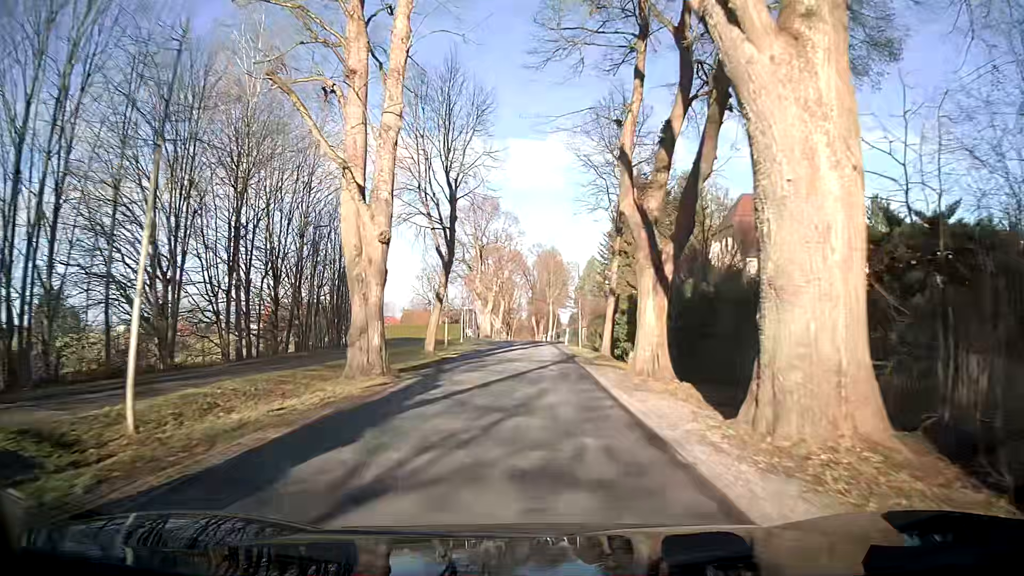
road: secondary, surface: asphalt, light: Day
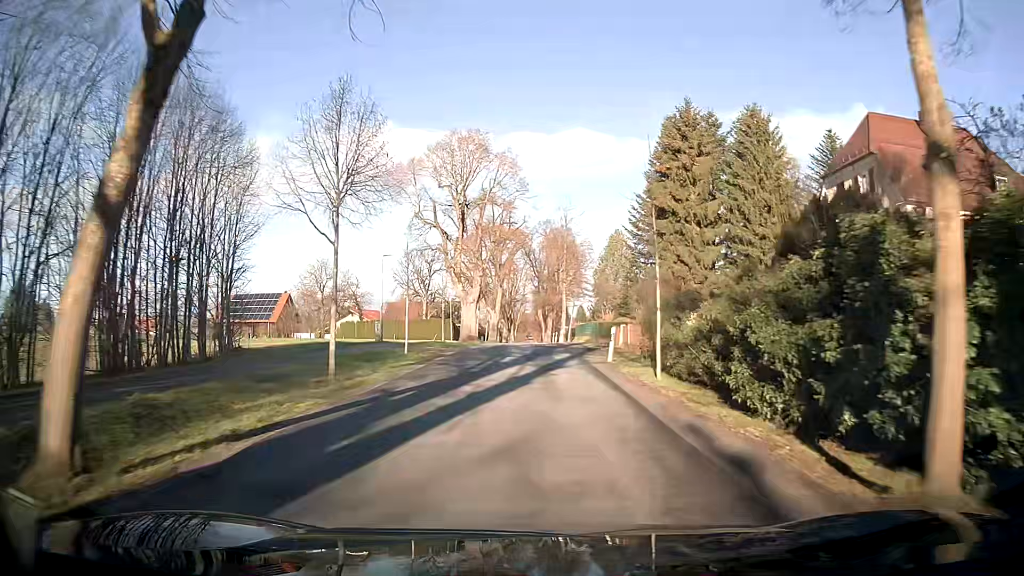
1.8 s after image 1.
(-0.1, +22.4) m; -1°
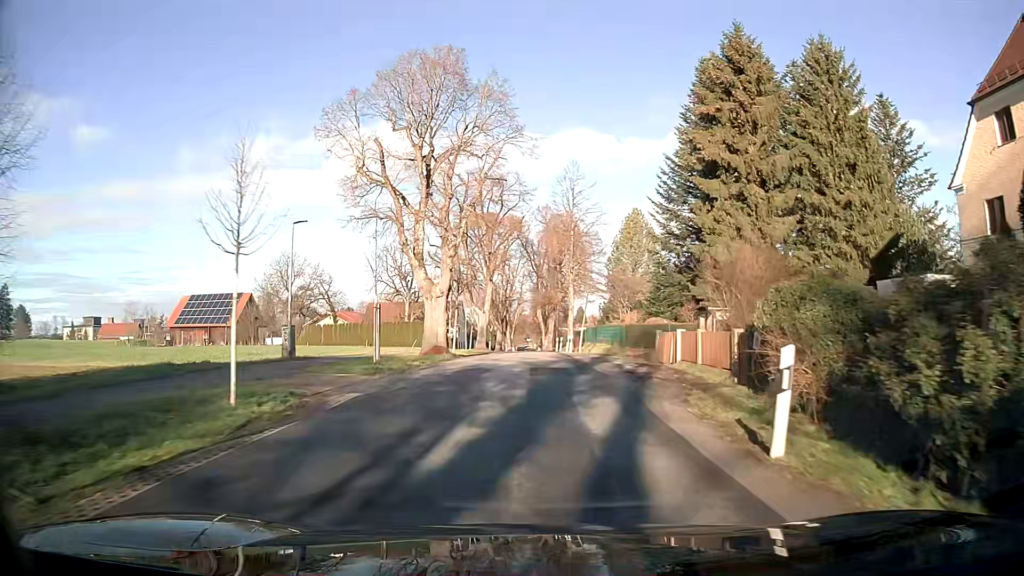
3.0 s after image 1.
(0.0, +14.8) m; 0°
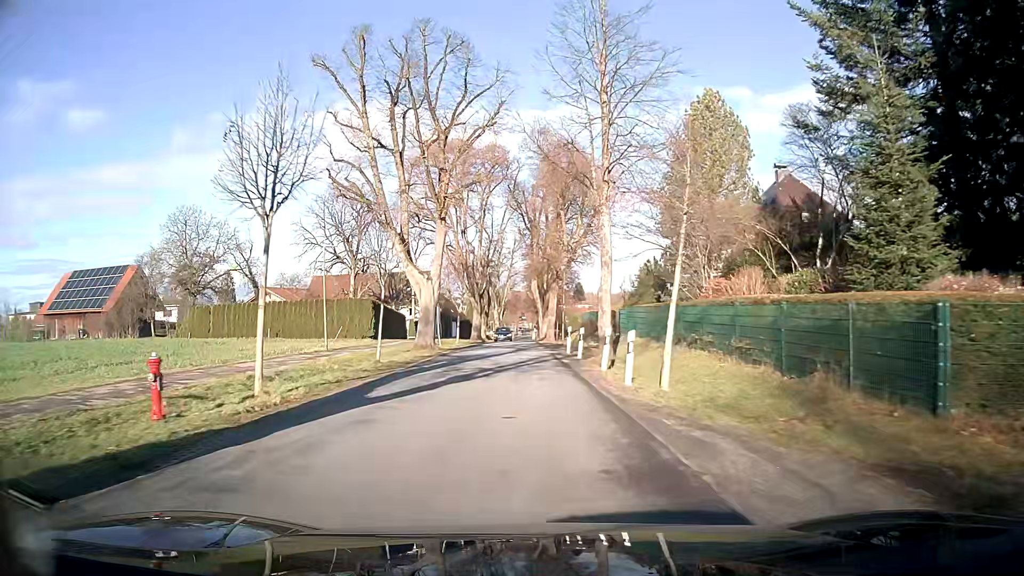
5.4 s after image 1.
(0.0, +27.9) m; -1°
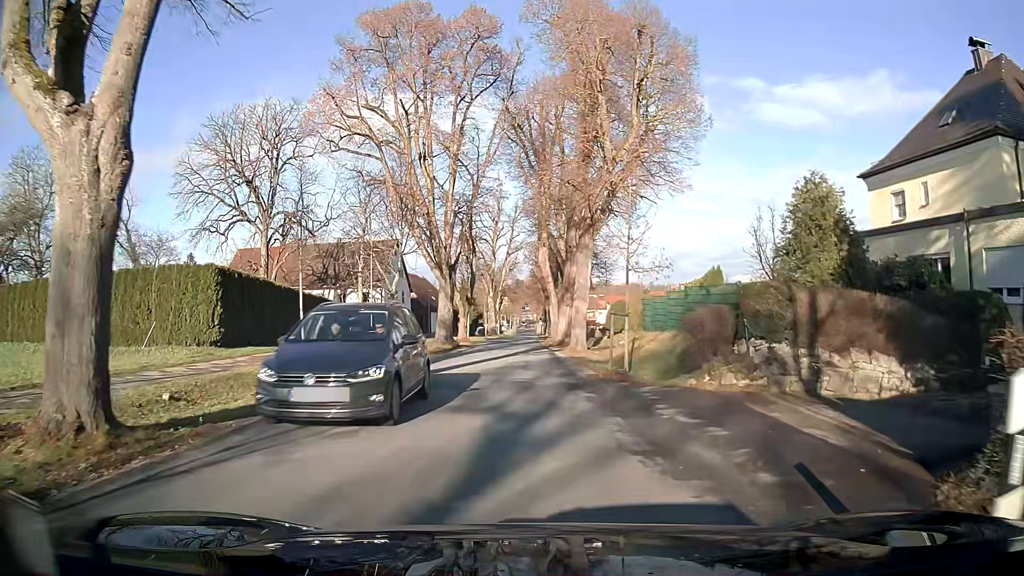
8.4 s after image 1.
(0.0, +26.0) m; +1°
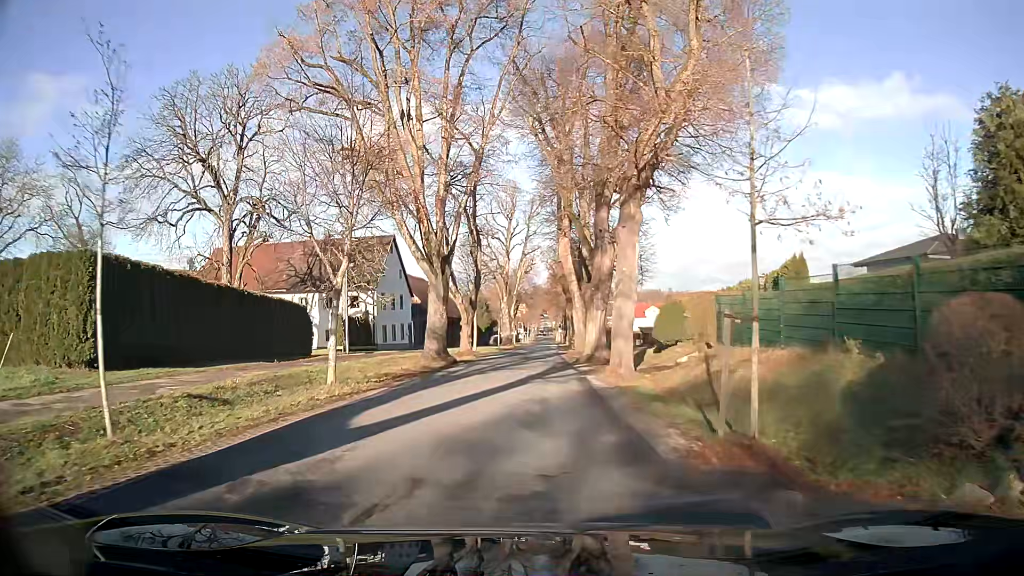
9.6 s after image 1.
(-0.2, +8.9) m; -2°
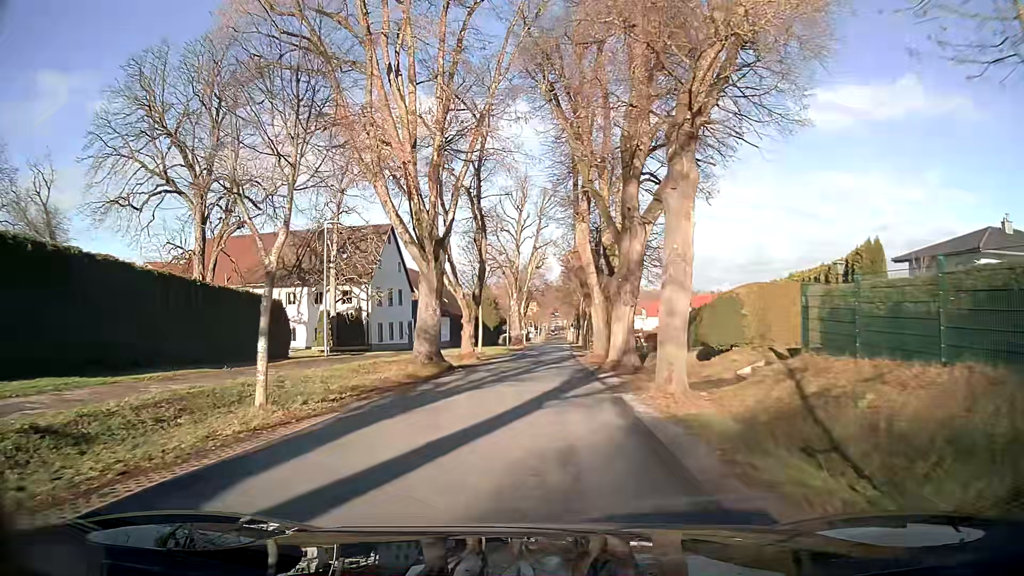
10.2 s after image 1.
(0.0, +5.1) m; 0°
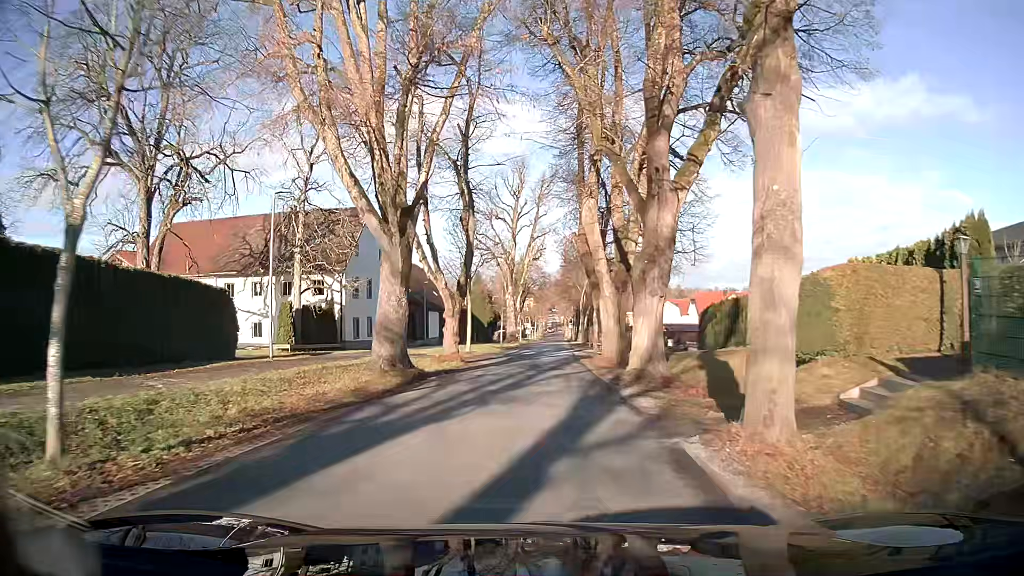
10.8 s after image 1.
(0.0, +5.6) m; 0°
(0, +10) (0, +20) (0, +30) (0, +40) (+1, +50) (+1, +60) (+2, +70) (+2, +80) (+3, +90) (+3, +100) m
